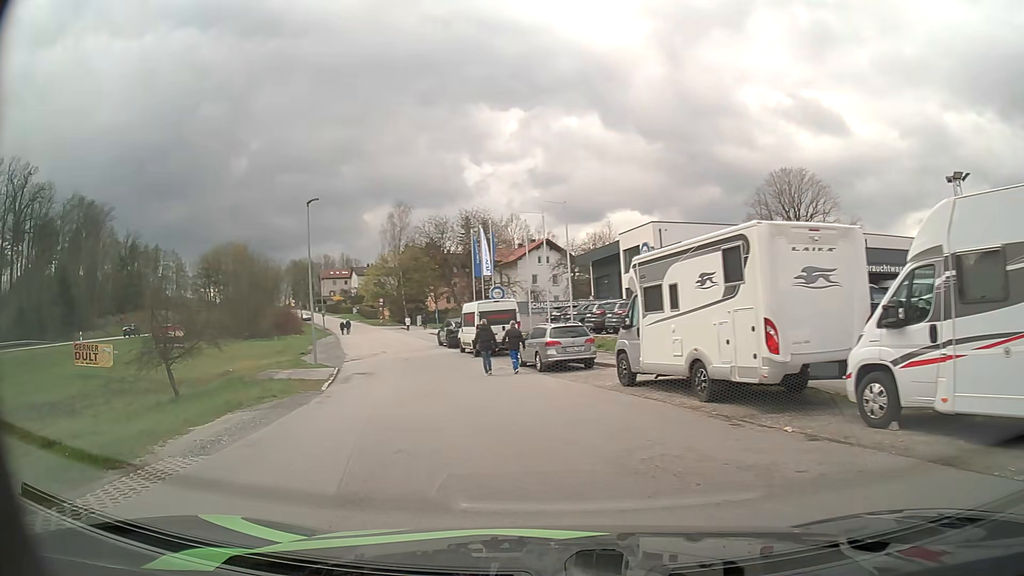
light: Day
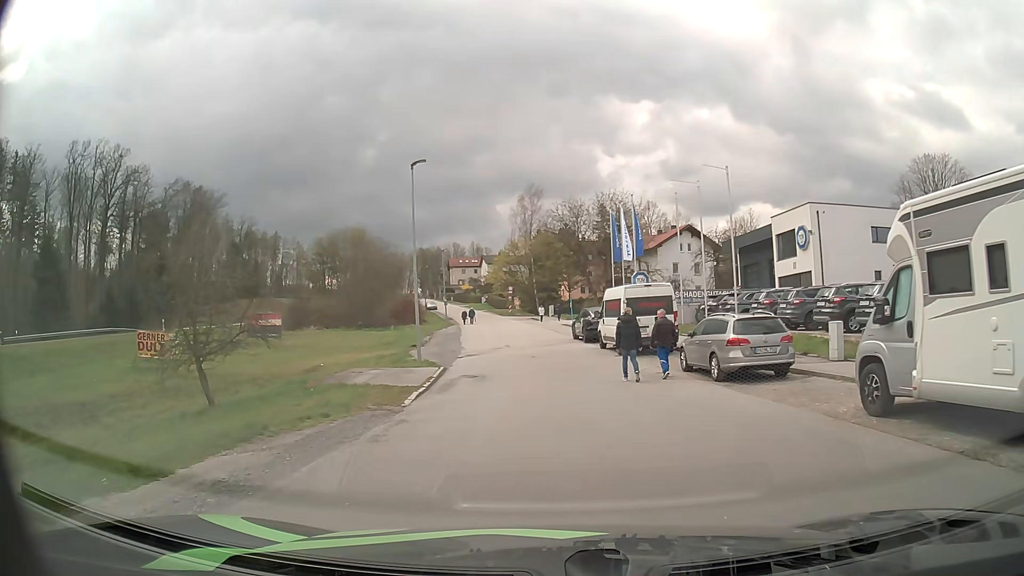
(-0.7, +6.2) m; -11°
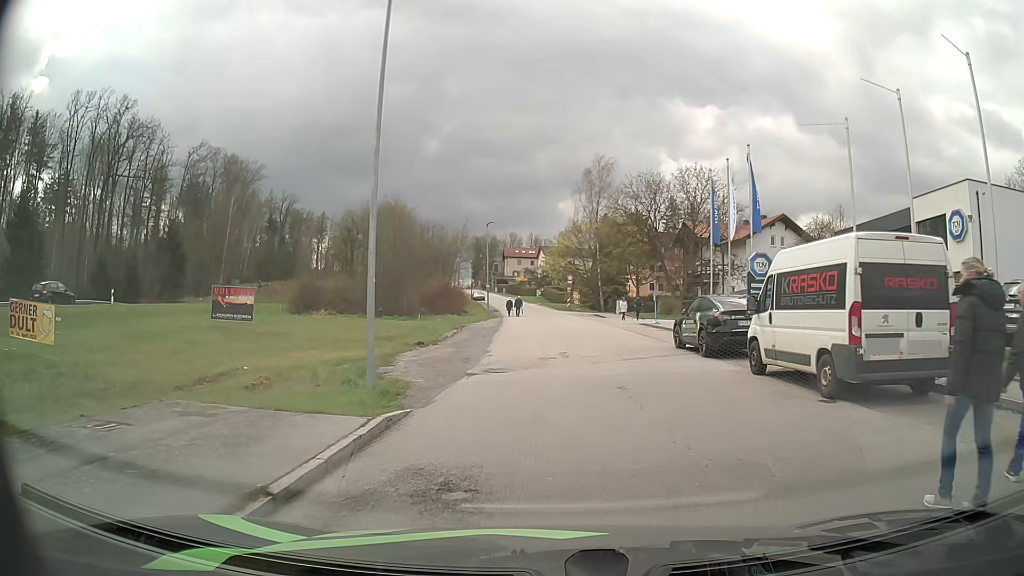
(-0.8, +14.4) m; -5°
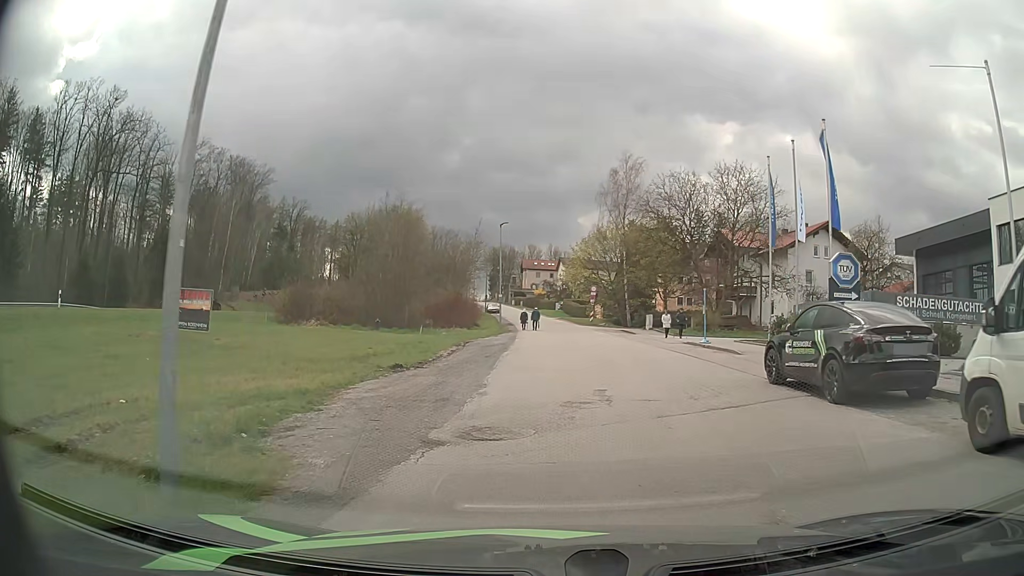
(-0.2, +7.3) m; -3°
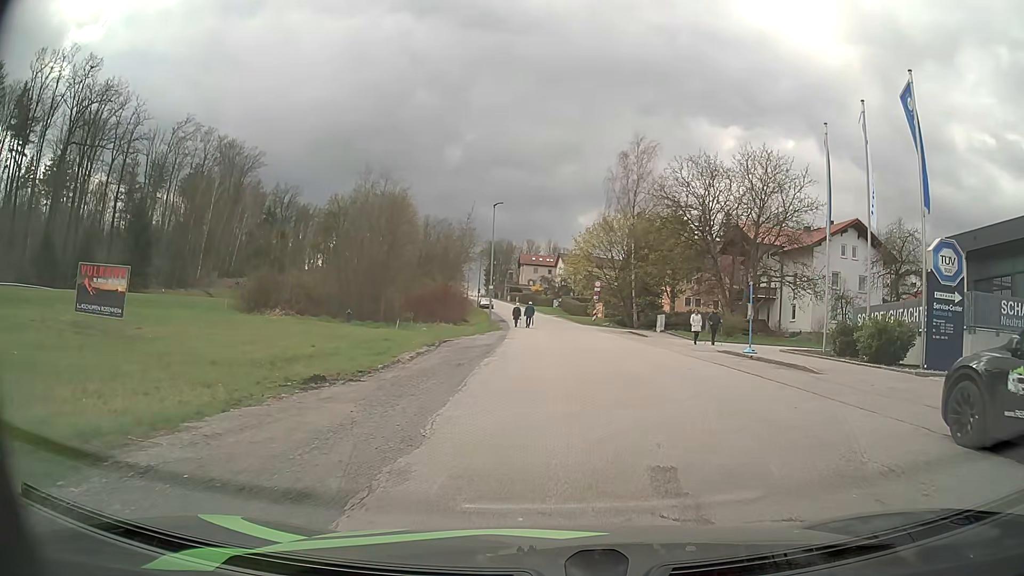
(0.0, +6.8) m; 0°
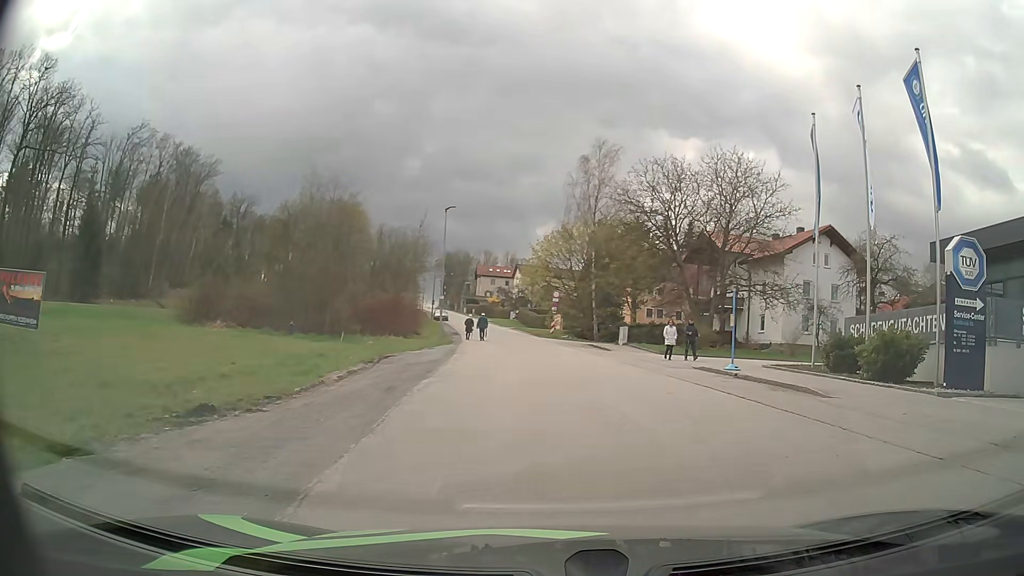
(+0.1, +2.9) m; +4°
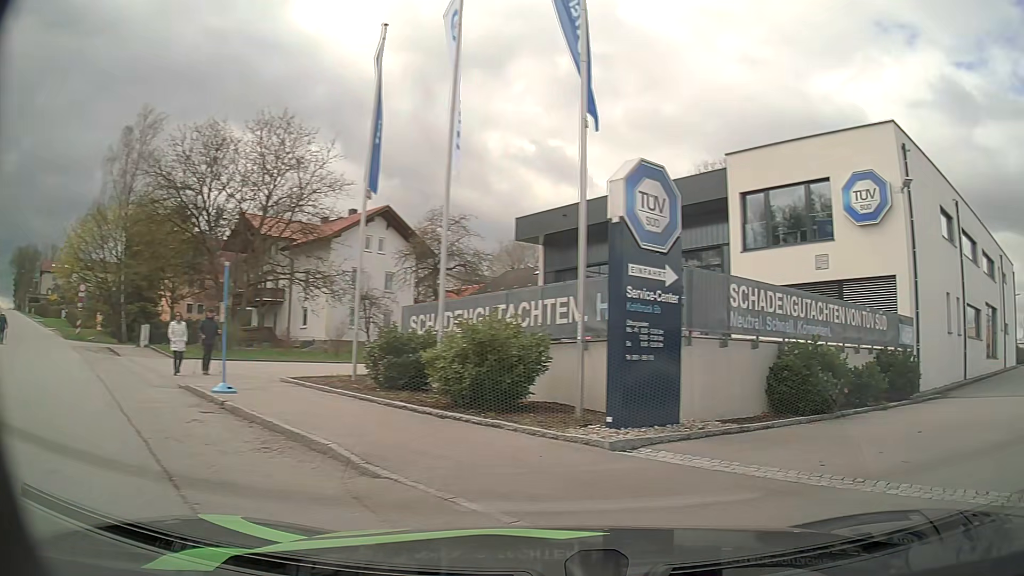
(+1.9, +7.1) m; +38°
